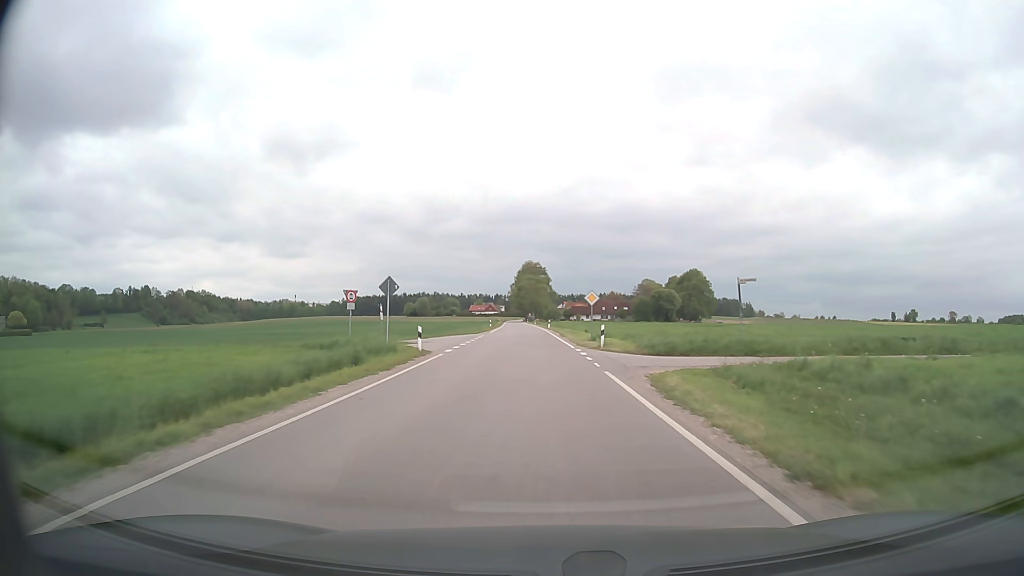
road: secondary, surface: asphalt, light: Day
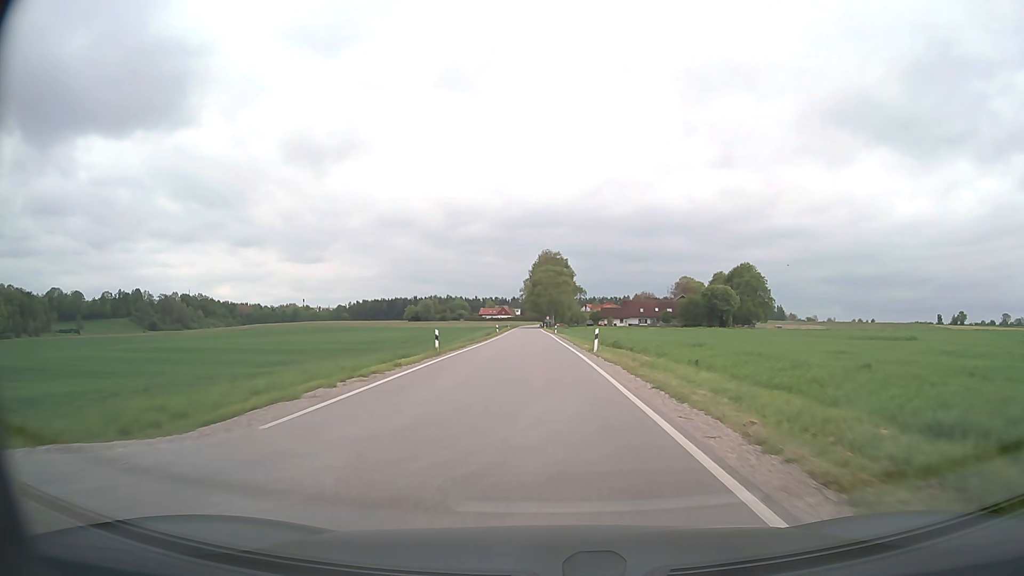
(-1.0, +49.3) m; -2°
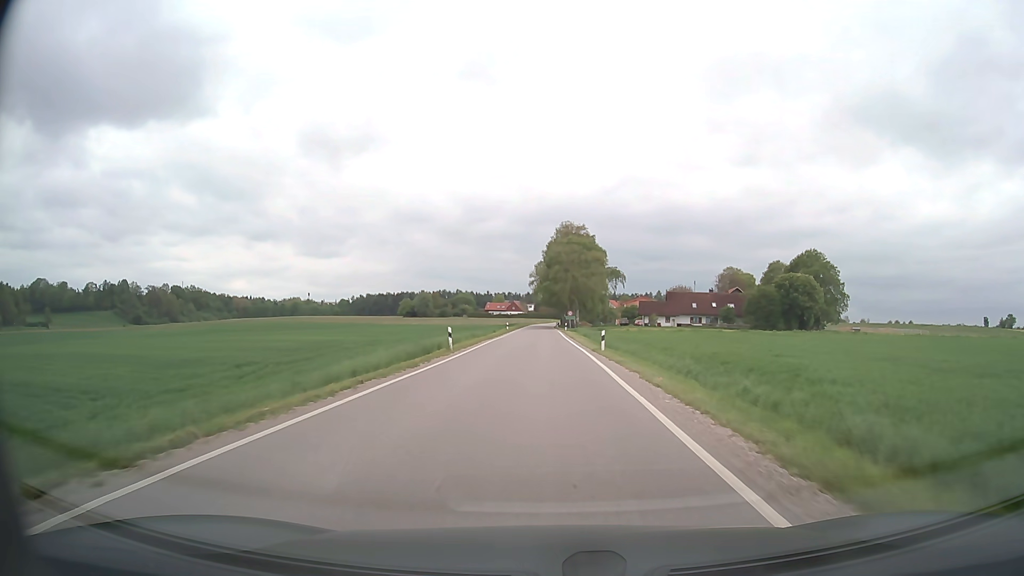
(-0.7, +48.0) m; -1°
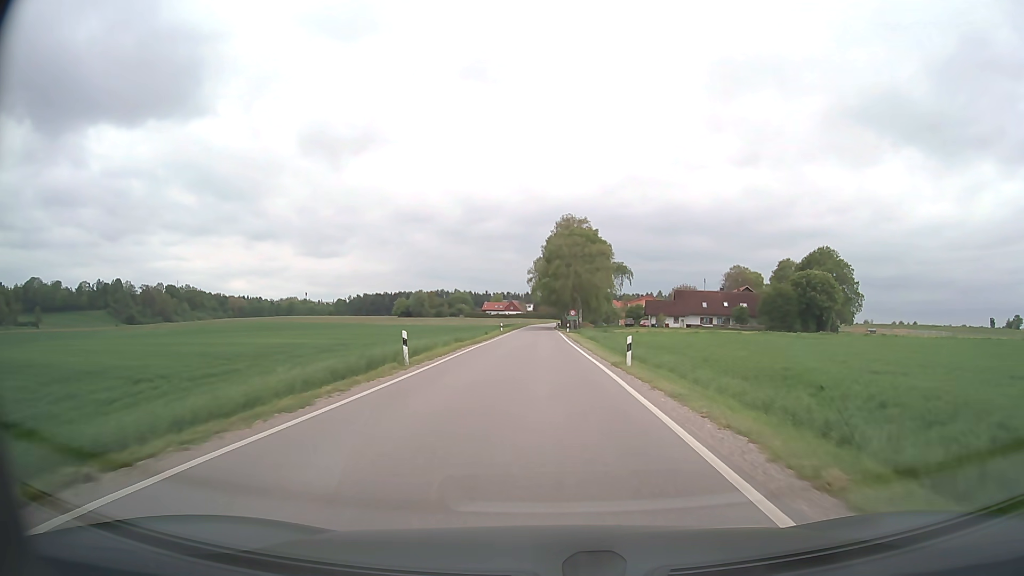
(0.0, +9.5) m; 0°
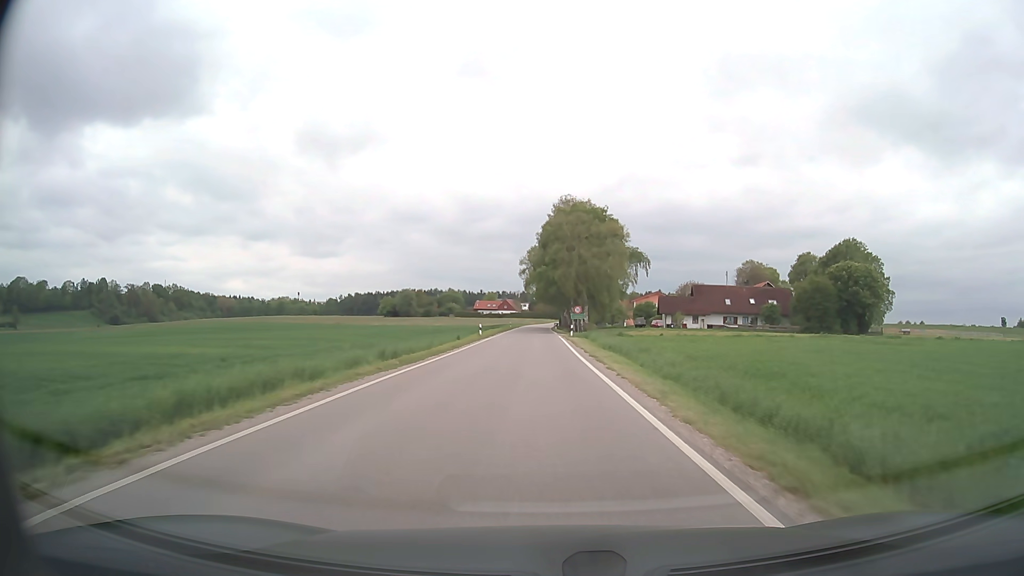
(+0.1, +19.0) m; 0°
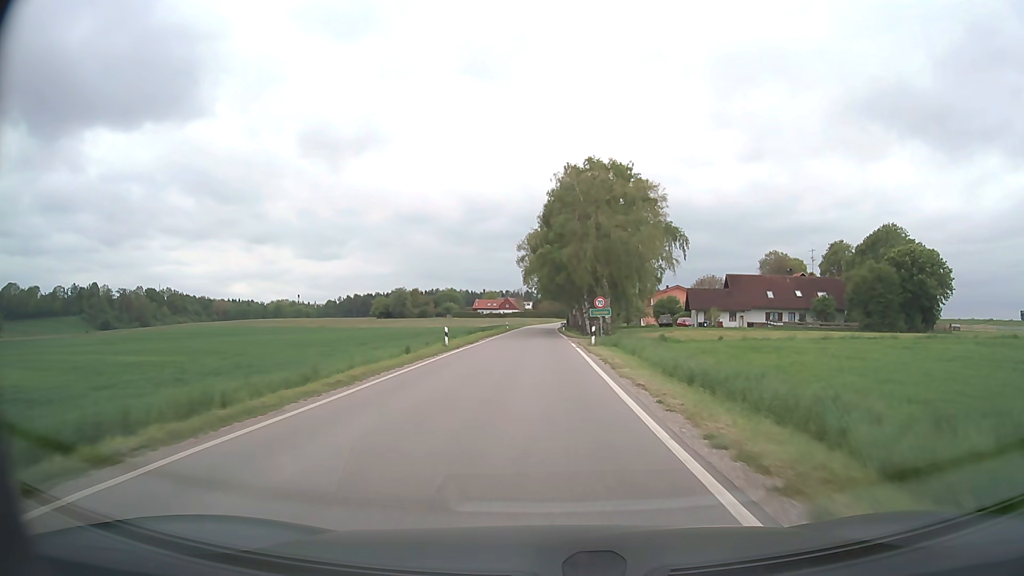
(0.0, +19.2) m; -1°
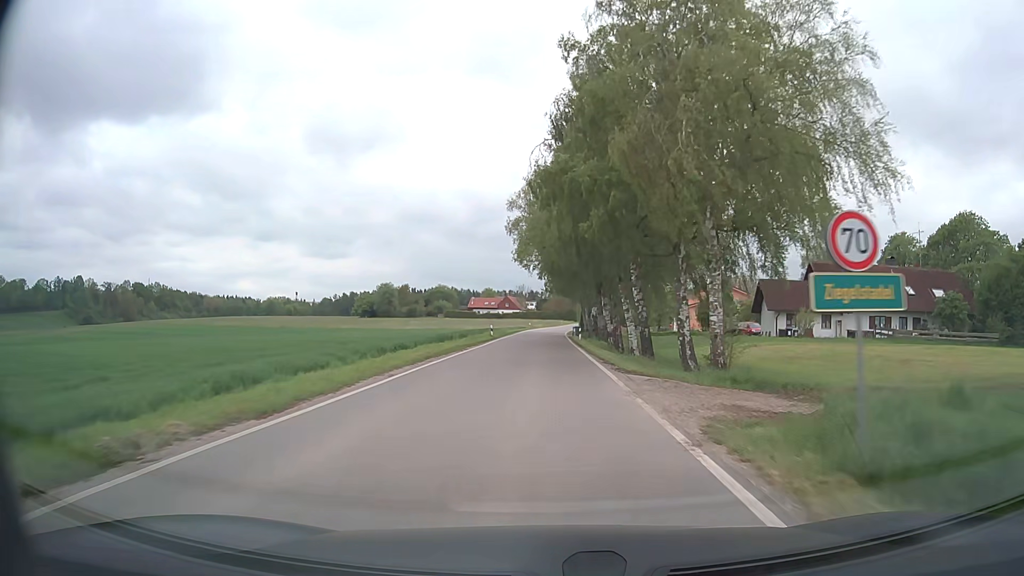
(-0.1, +29.1) m; 0°
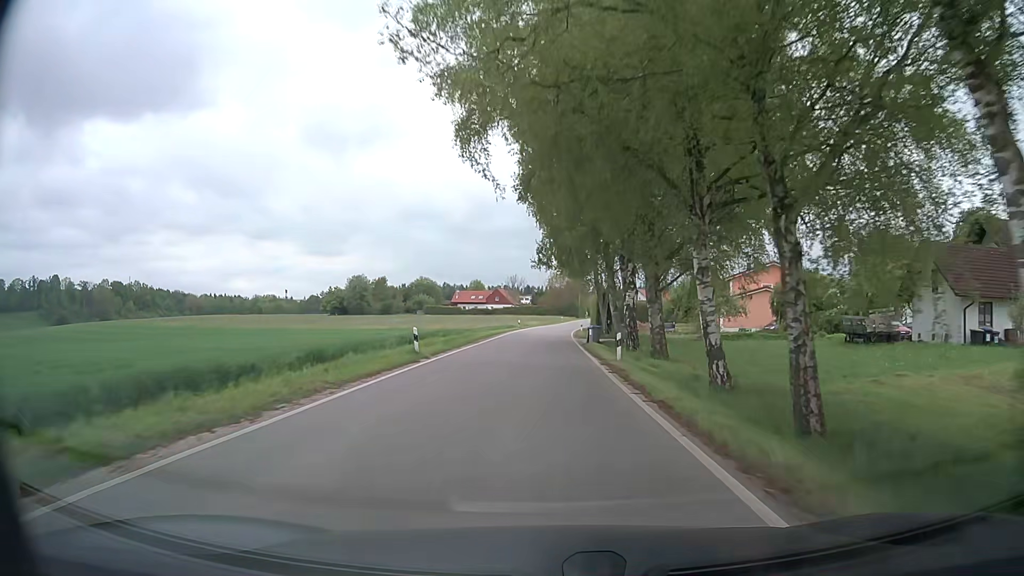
(+0.1, +29.1) m; +1°
(0, +10) (0, +20) (0, +30) (0, +40) (0, +50) (0, +60) (+1, +70) (+2, +80) (+3, +90) (+4, +100) m
